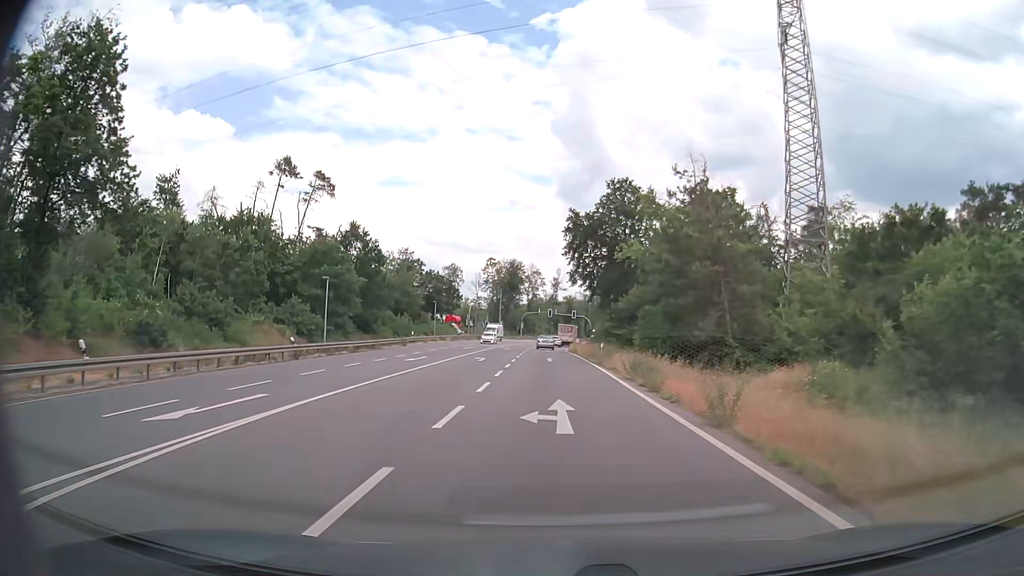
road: primary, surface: asphalt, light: Day
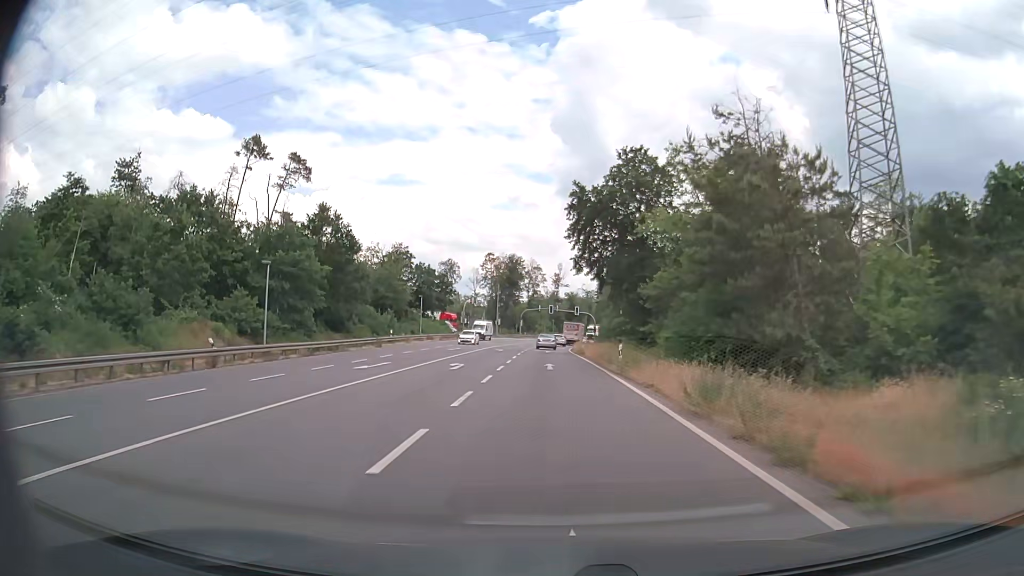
(0.0, +9.5) m; 0°
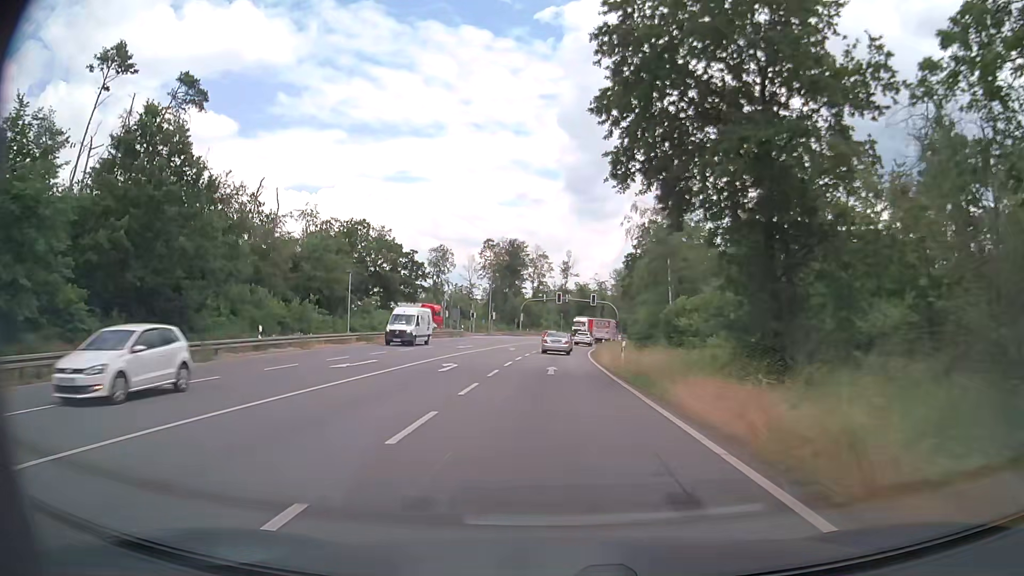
(-0.3, +28.1) m; -1°
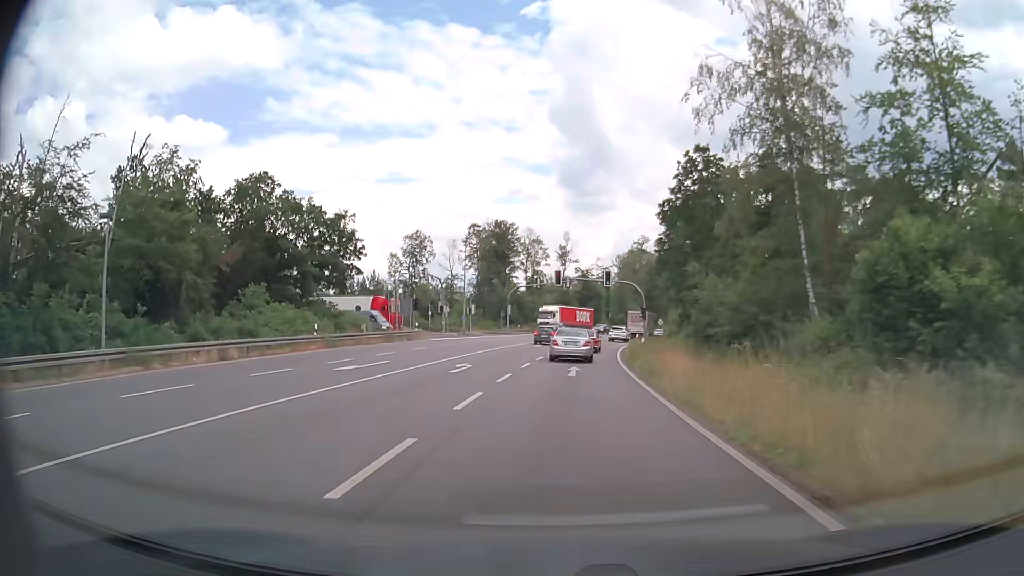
(-0.1, +26.3) m; +1°
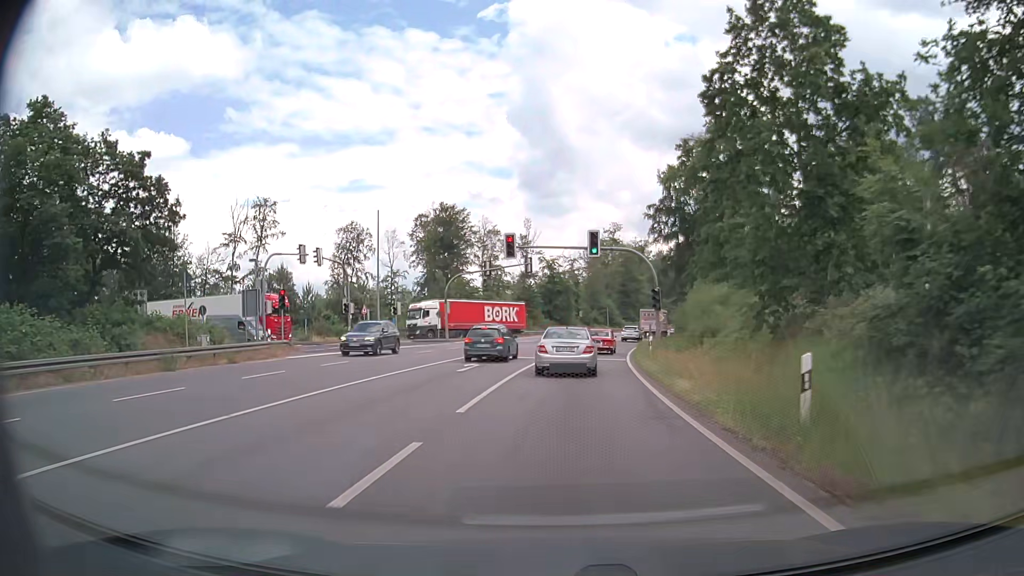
(+0.3, +23.8) m; +3°
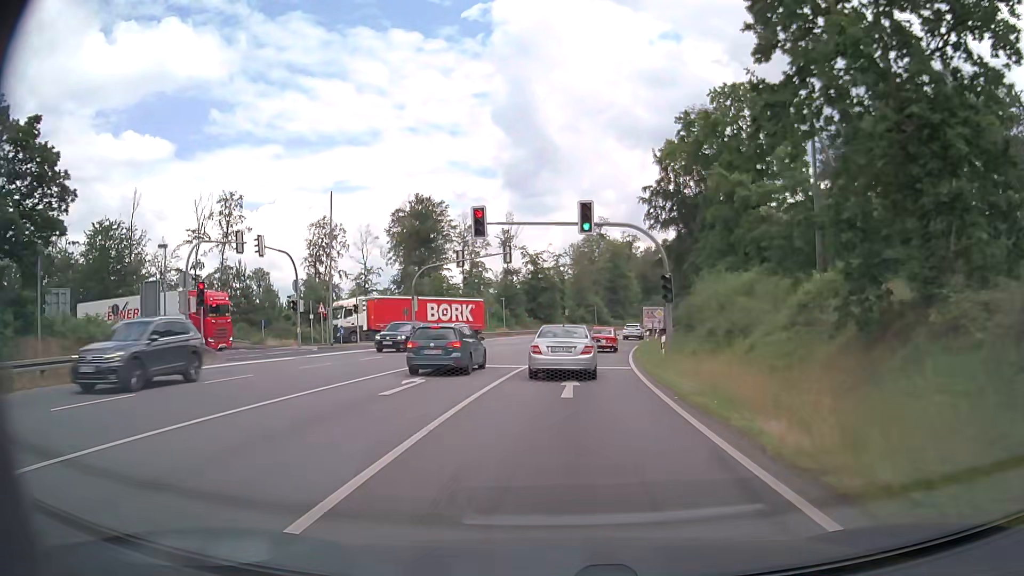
(0.0, +7.8) m; +1°
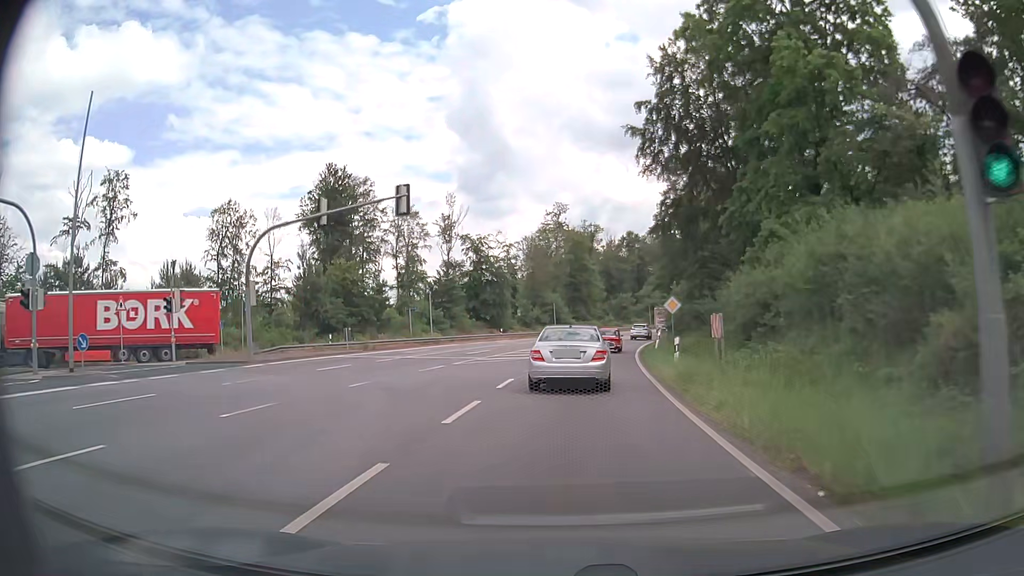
(+0.6, +22.6) m; +4°
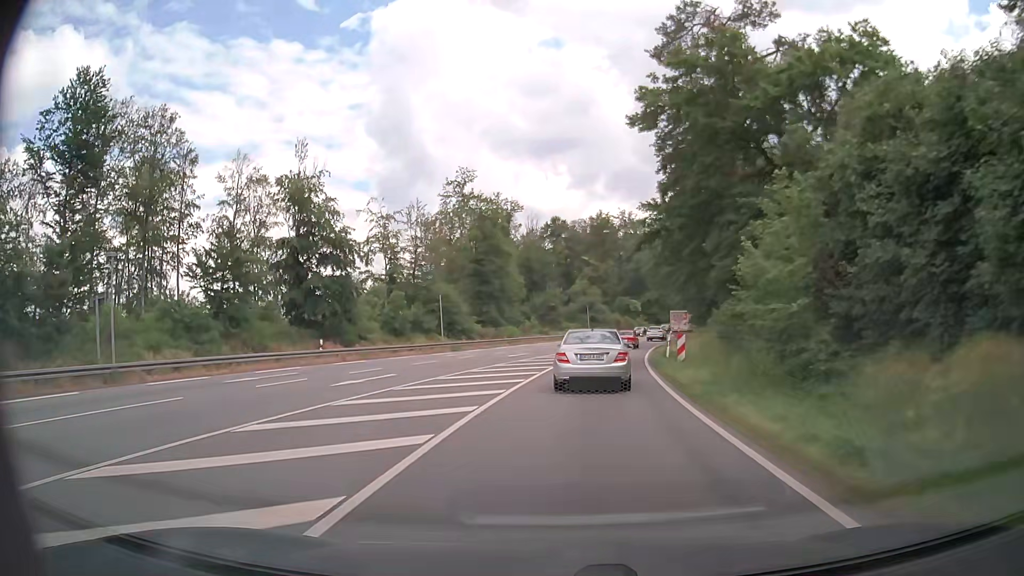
(+2.1, +38.3) m; +6°
(0, +10) (+1, +20) (+2, +30) (+3, +40) (+5, +50) (+7, +59) (+9, +69) (+12, +79) (+15, +88) (+18, +98) m
